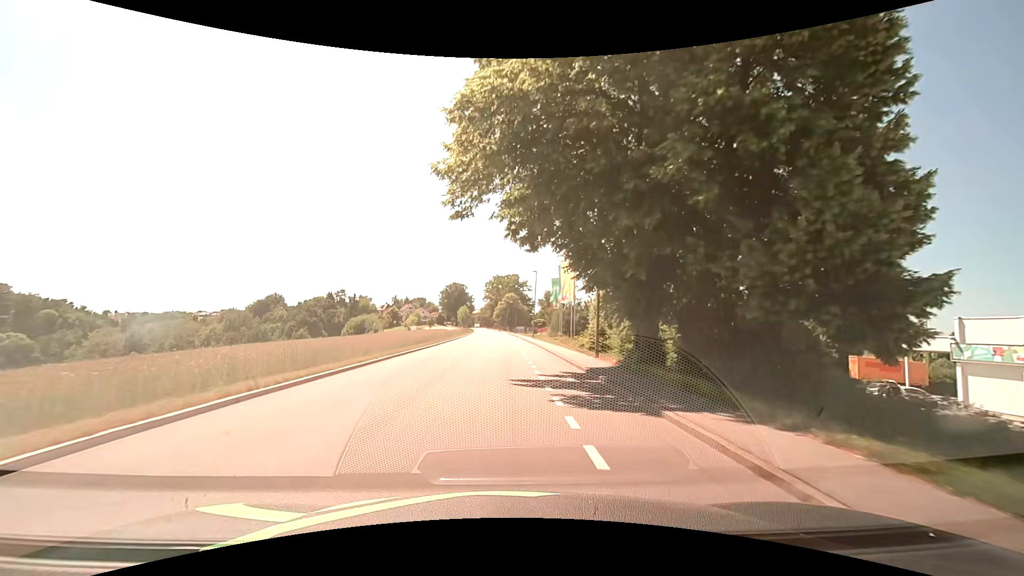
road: tertiary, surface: asphalt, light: Day
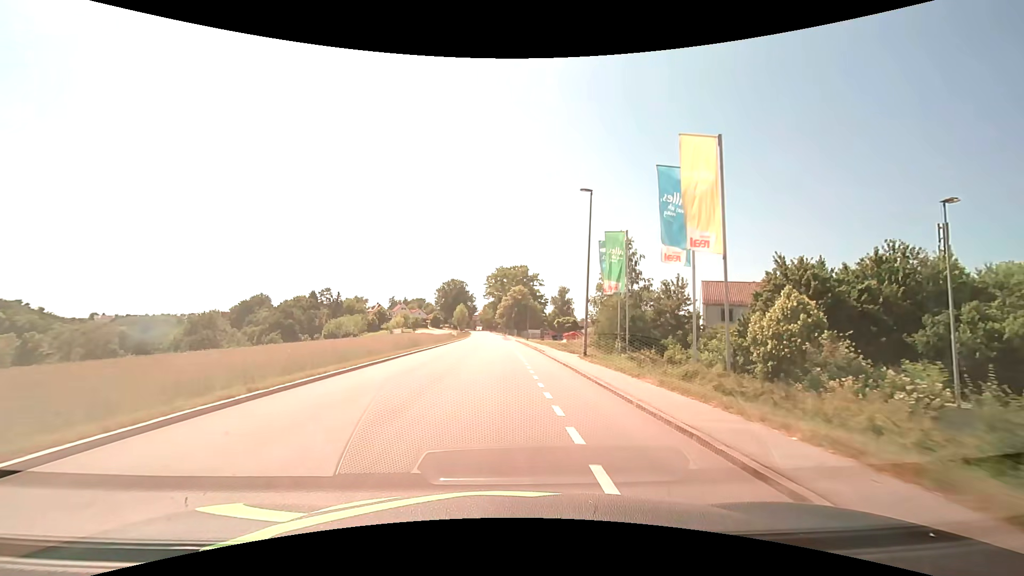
(+0.2, +36.9) m; 0°
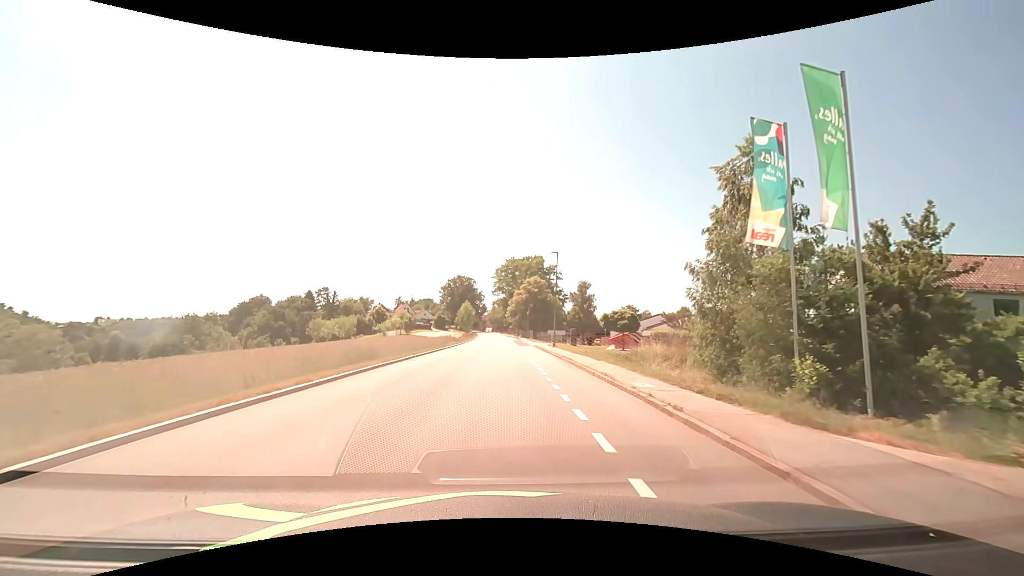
(-0.3, +22.5) m; -1°
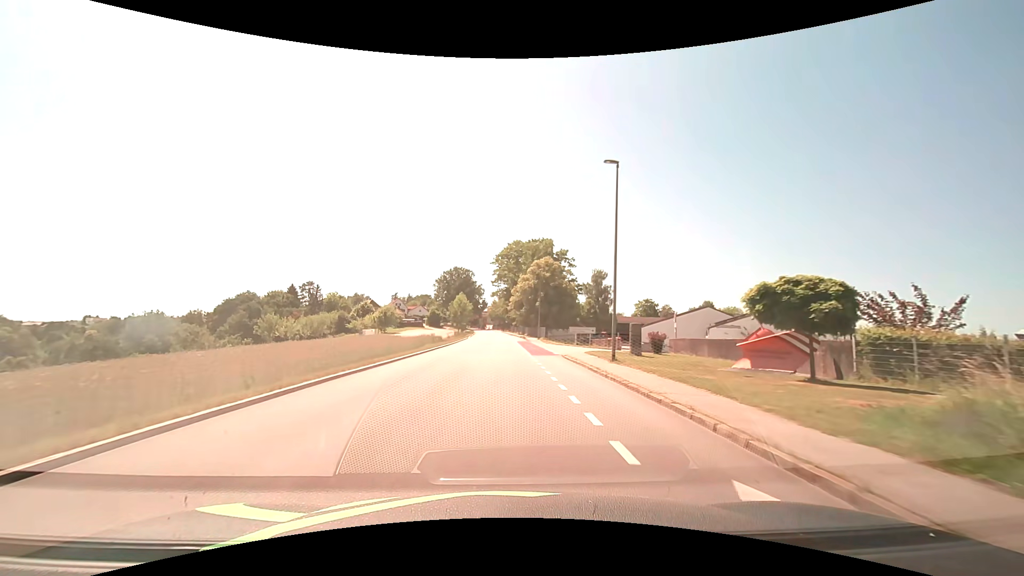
(-0.1, +22.7) m; 0°
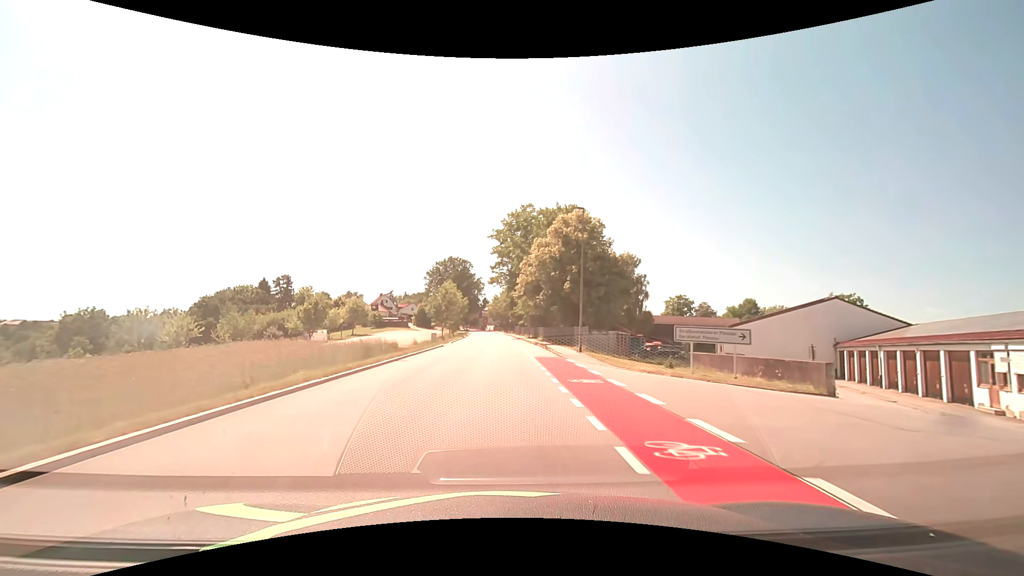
(-0.1, +30.4) m; 0°
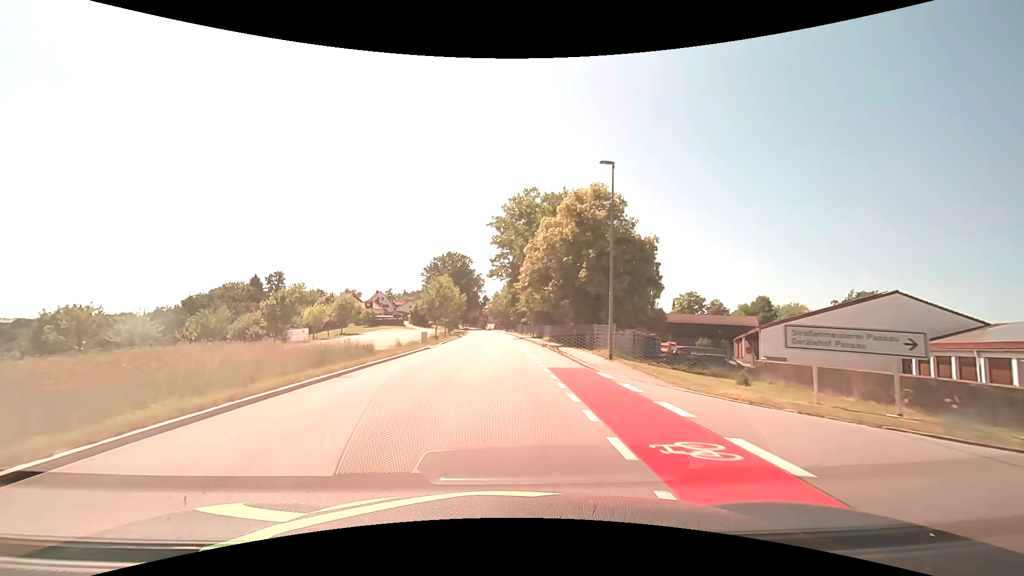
(0.0, +7.6) m; 0°
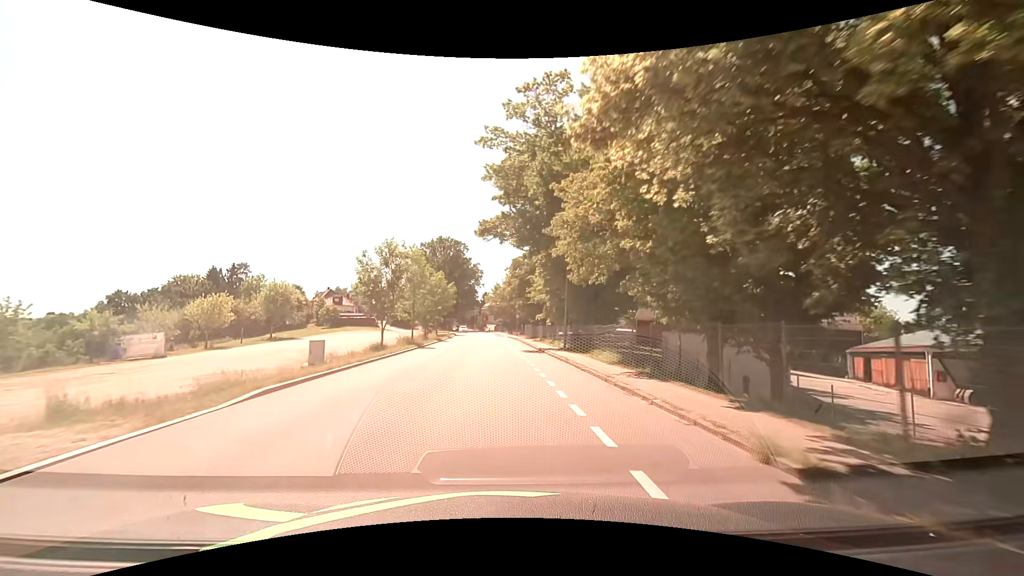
(-0.1, +29.4) m; -1°
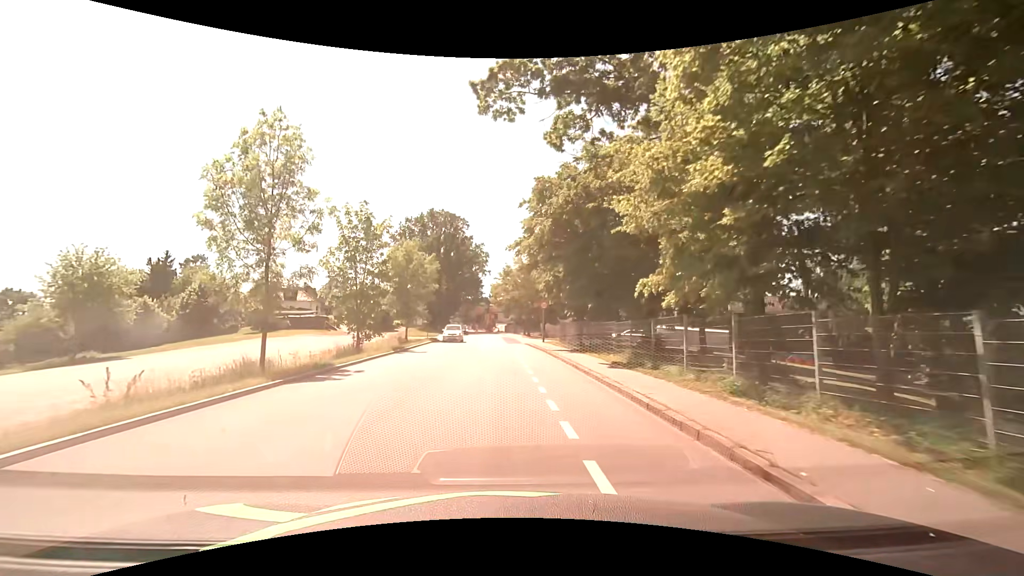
(-0.1, +31.5) m; -1°
(0, +10) (0, +20) (-1, +30) (-1, +40) (-1, +50) (-2, +60) (-2, +70) (-3, +80) (-4, +90) (-5, +100) m
